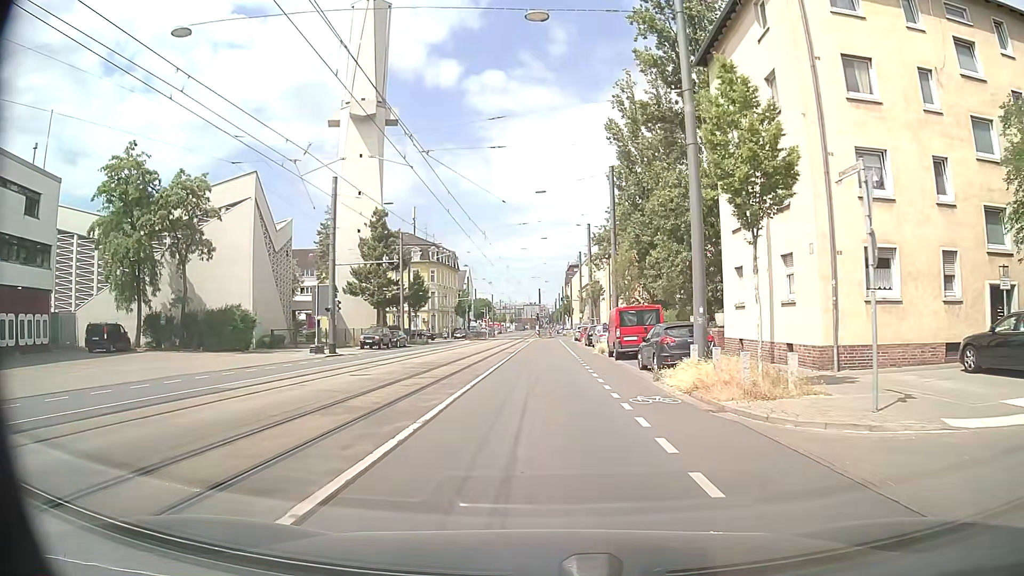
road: secondary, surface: asphalt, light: Day
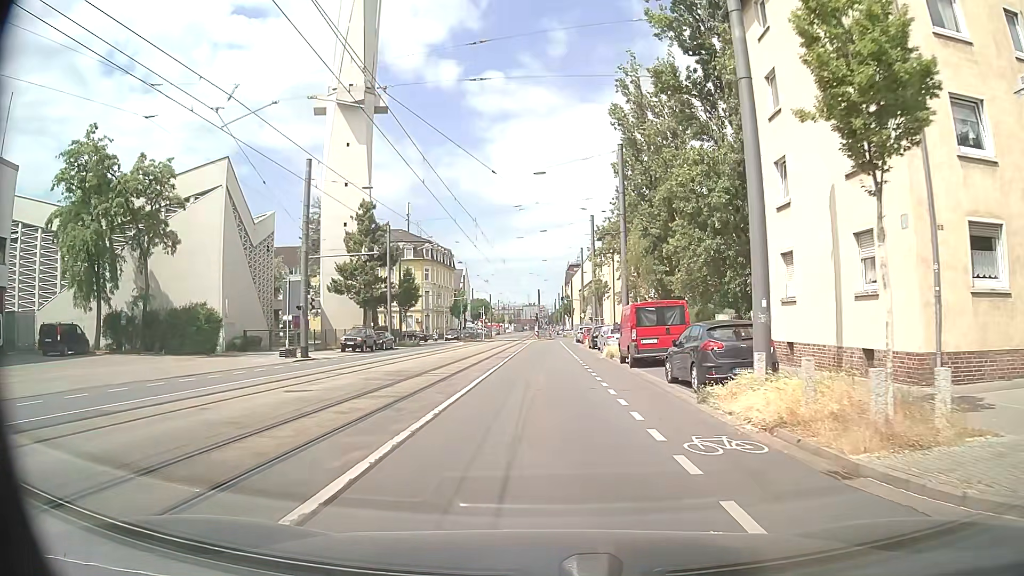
(0.0, +5.1) m; +1°
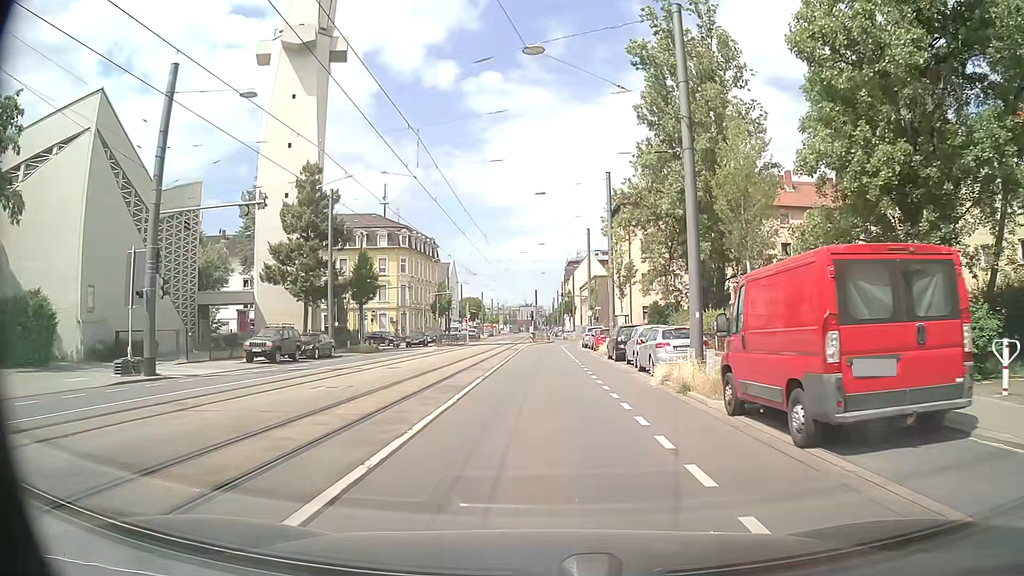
(0.0, +16.1) m; 0°
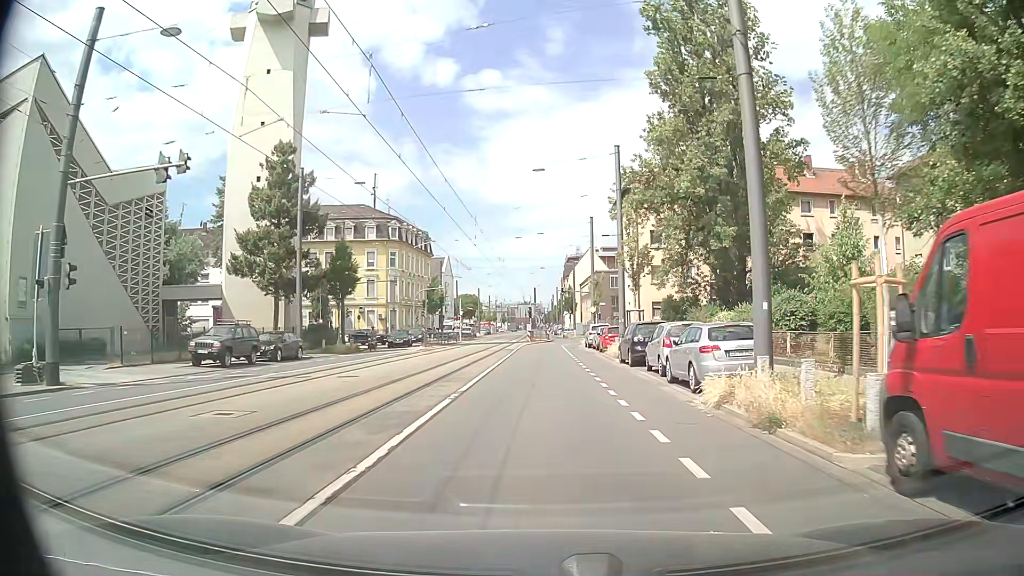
(0.0, +5.6) m; 0°
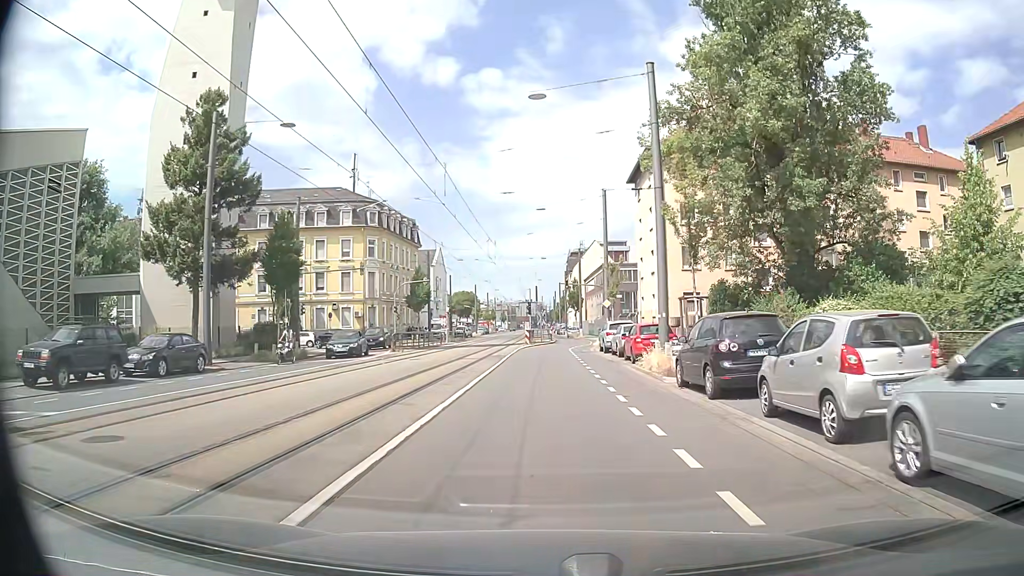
(0.0, +11.3) m; 0°
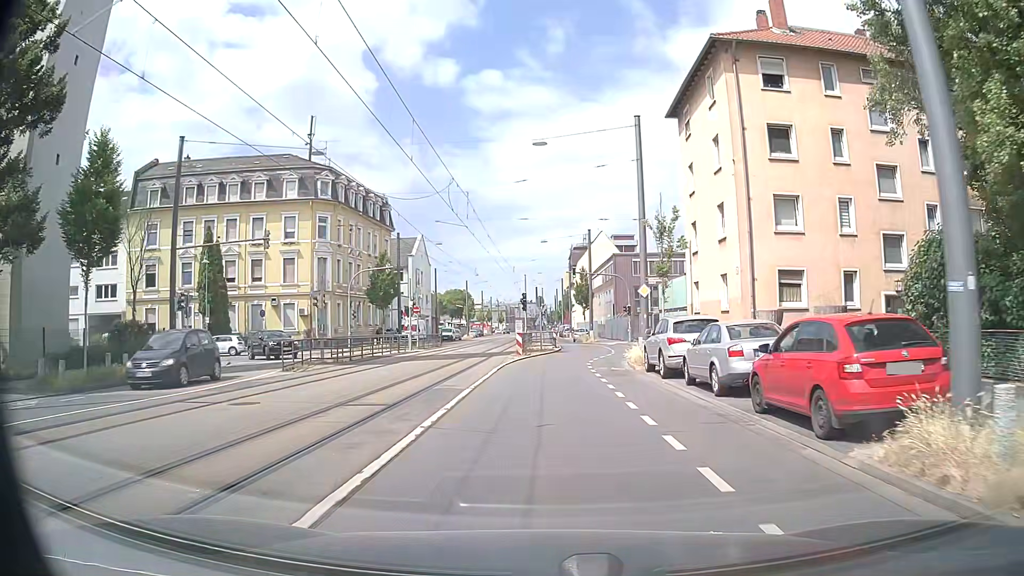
(+0.1, +16.8) m; 0°
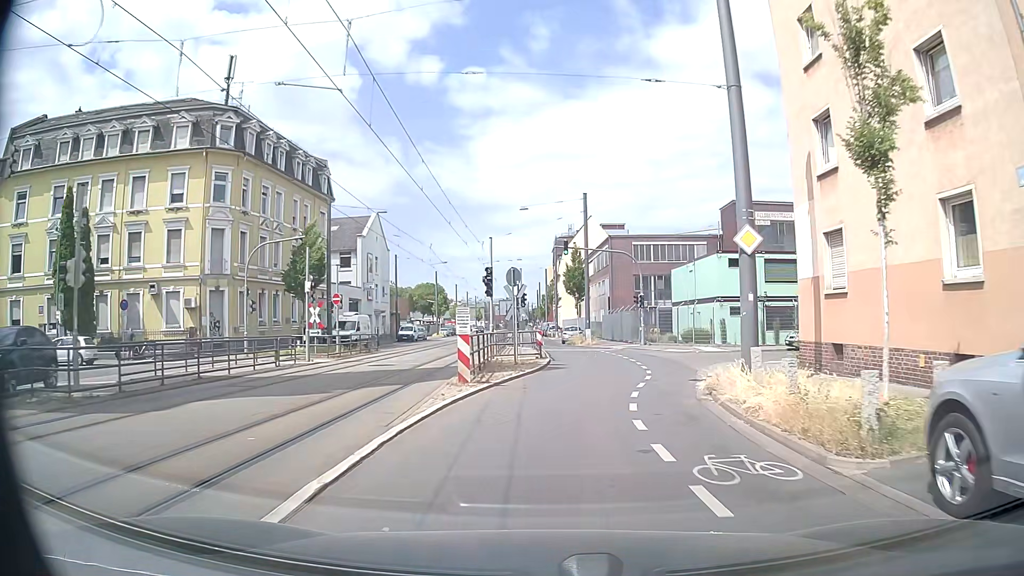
(+0.1, +16.6) m; +2°
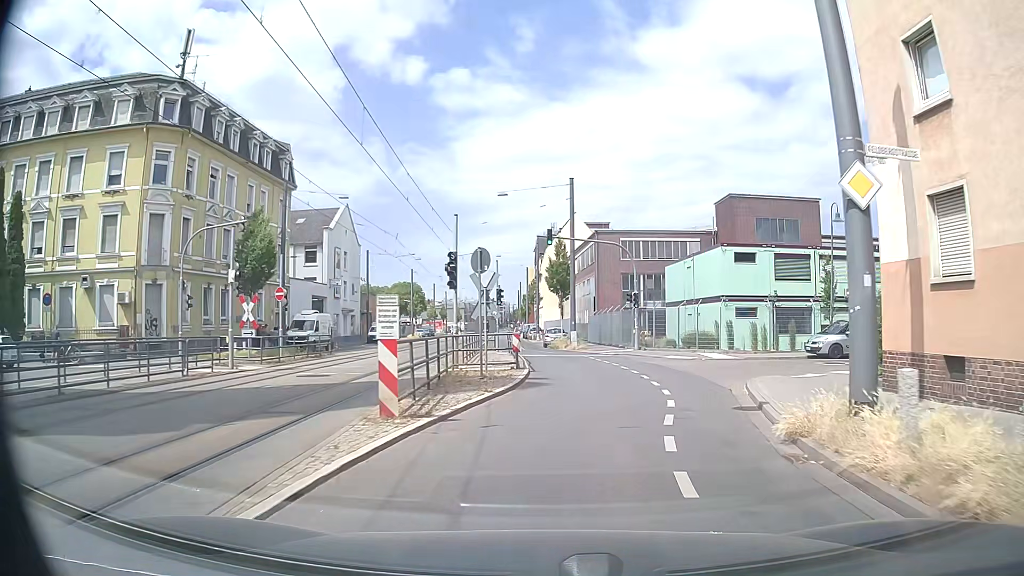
(0.0, +5.4) m; +1°
(+1, +10) (+1, +20) (+1, +30) (0, +40) (-2, +50) (-3, +60) (-3, +70) (-4, +80) (-4, +90) (-5, +100) m
